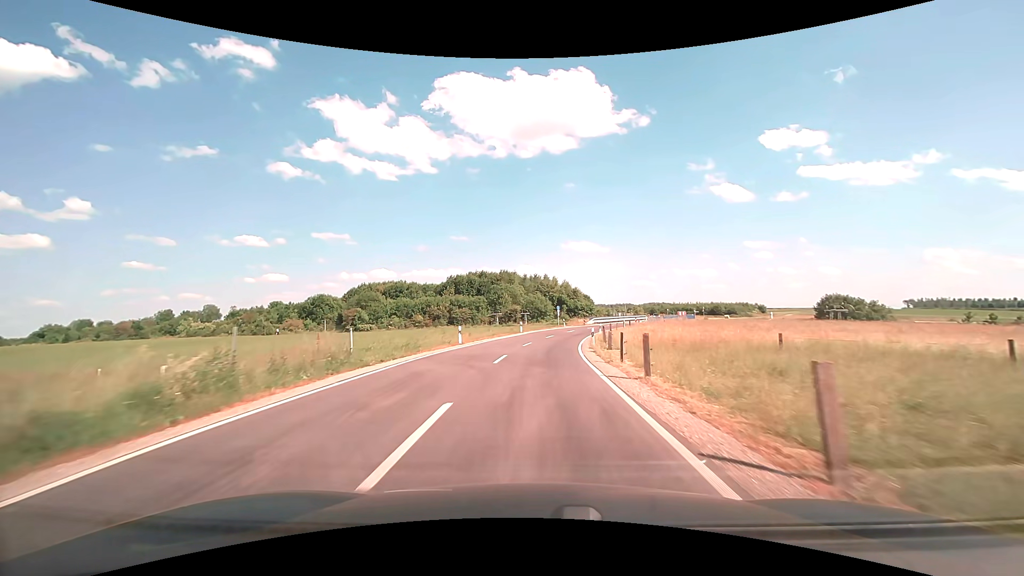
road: unclassified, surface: asphalt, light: Day
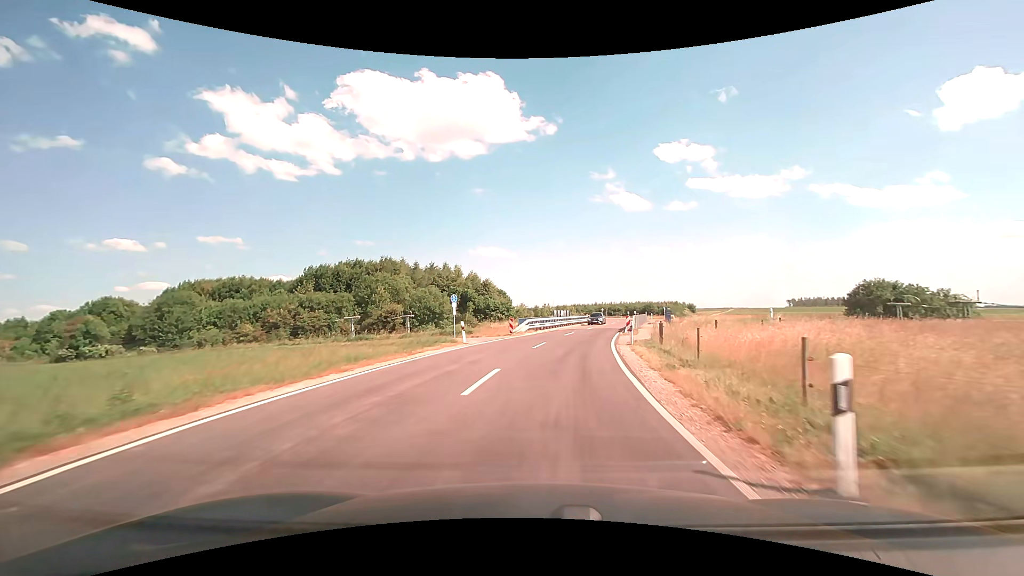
(+2.3, +43.5) m; +10°
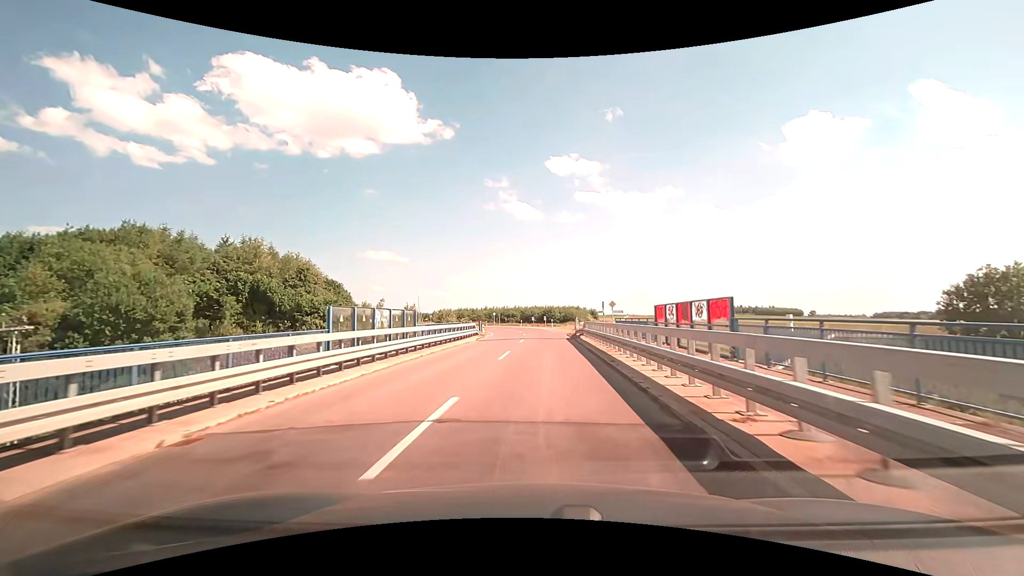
(+4.7, +39.6) m; +13°
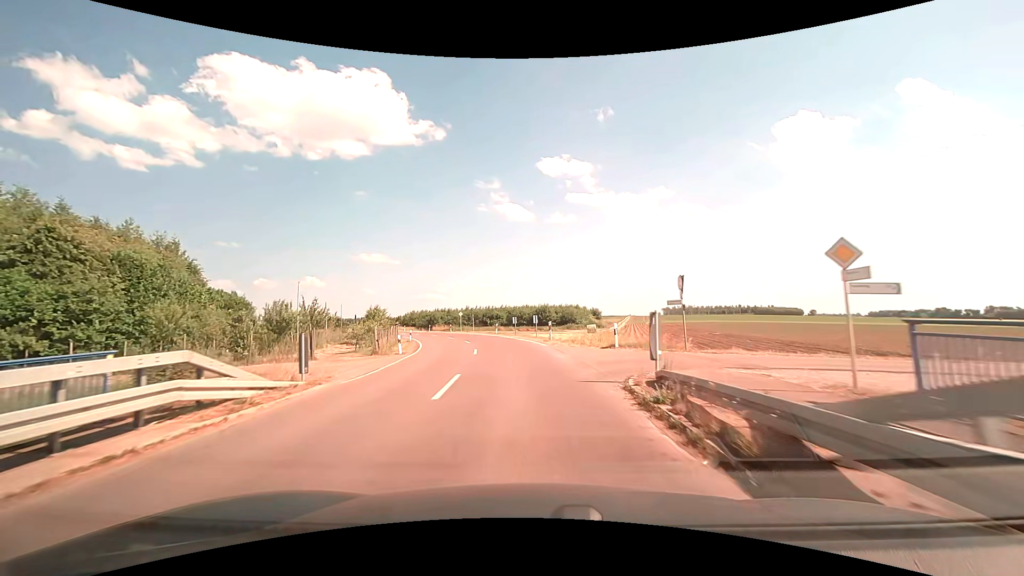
(+0.9, +31.9) m; +1°
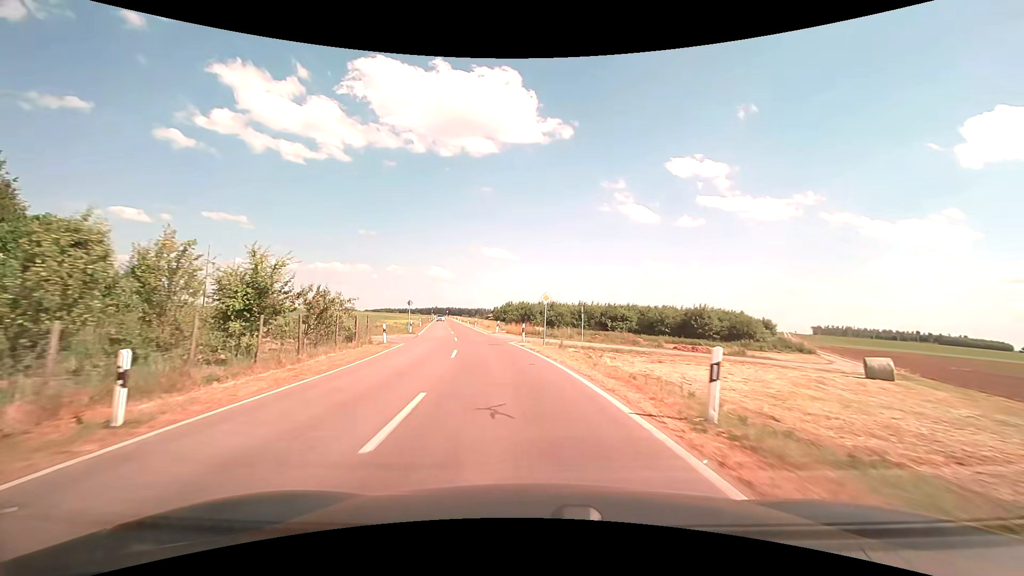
(-4.0, +39.9) m; -13°
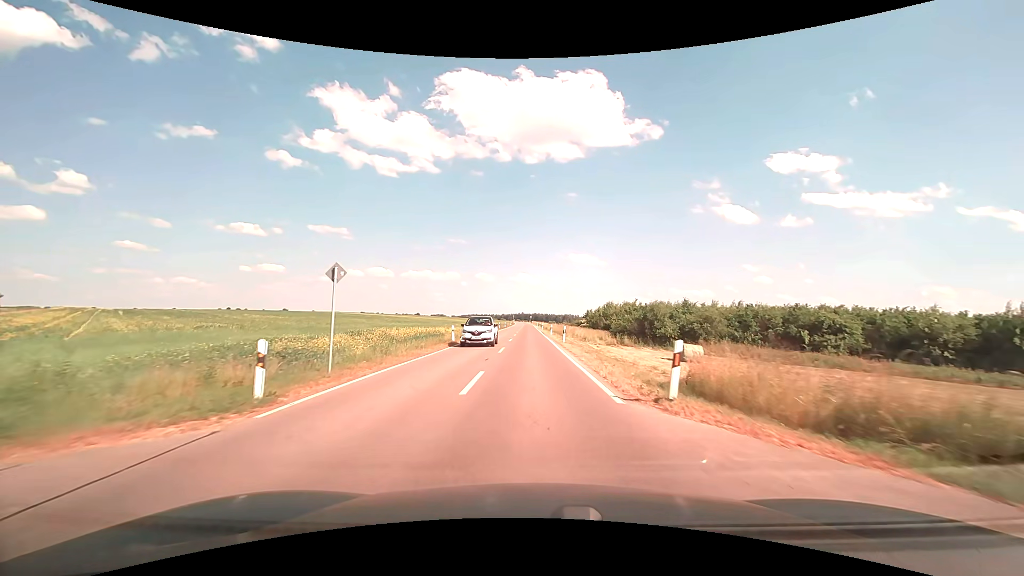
(-3.8, +33.0) m; -11°
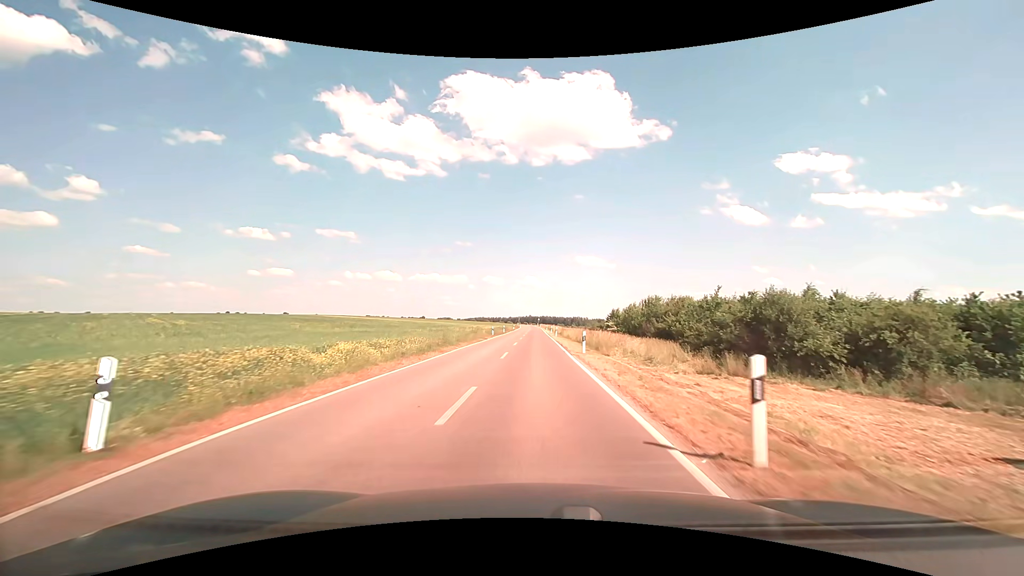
(-0.2, +26.5) m; -1°
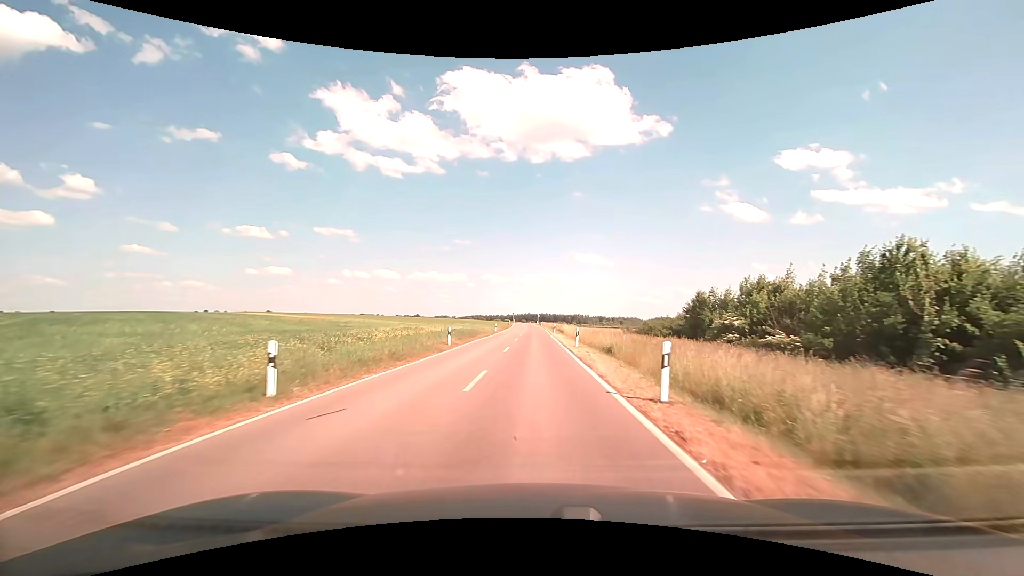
(+0.2, +46.4) m; 0°
(0, +10) (0, +20) (0, +30) (0, +40) (0, +50) (0, +60) (0, +70) (0, +80) (0, +90) (0, +100) m
